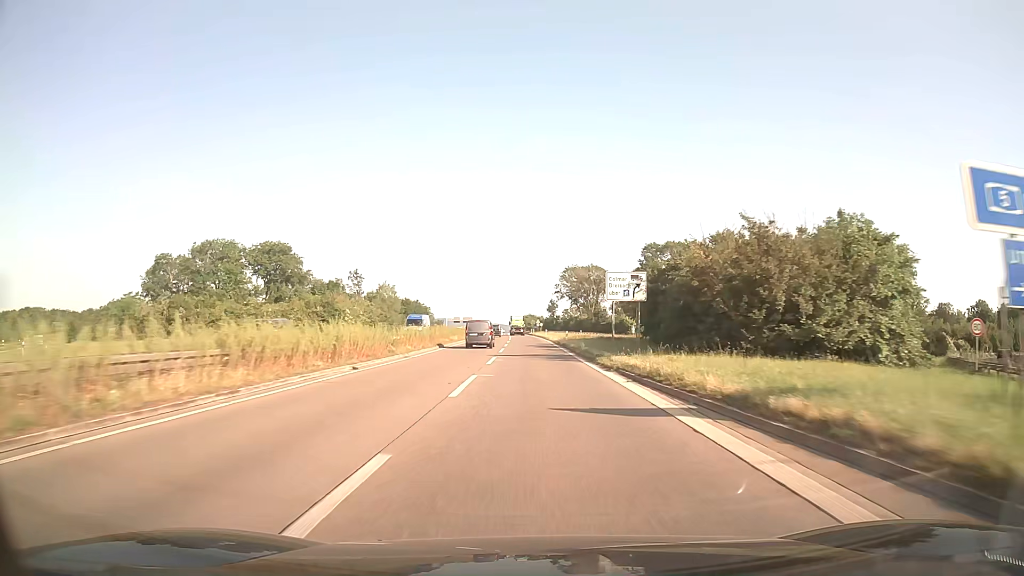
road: trunk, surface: asphalt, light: Day
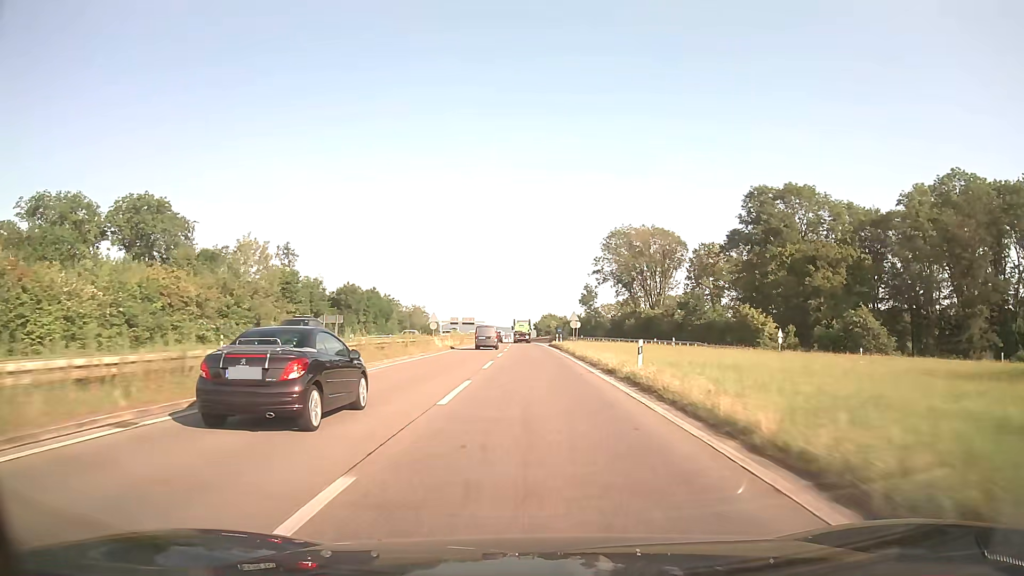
(-1.1, +73.8) m; -2°
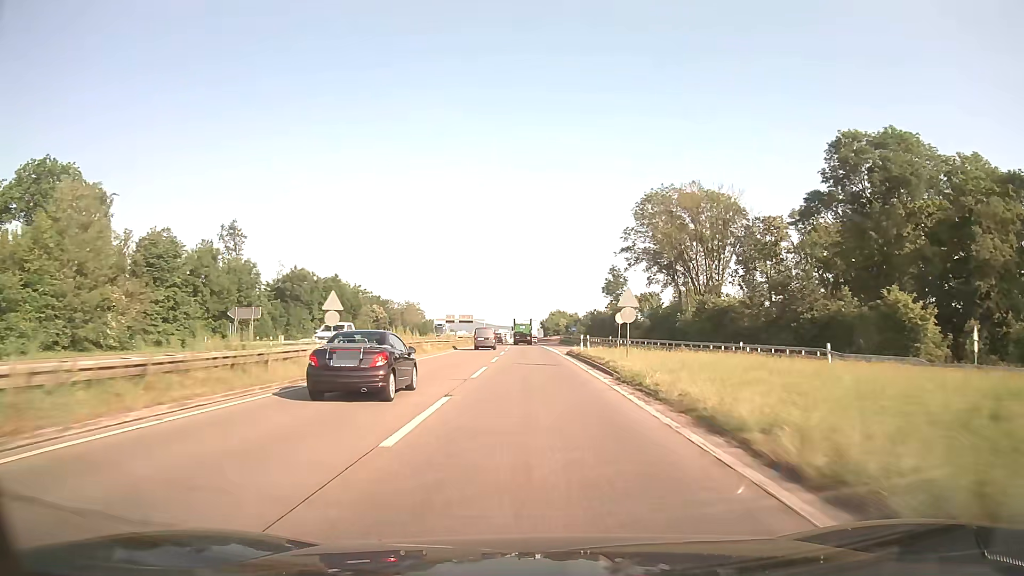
(-0.1, +29.2) m; -1°
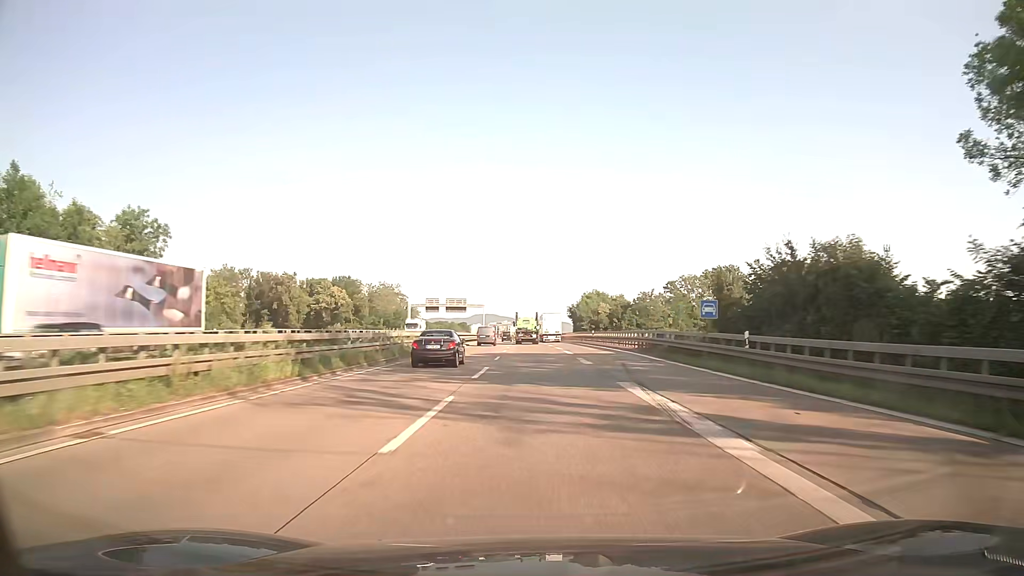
(-1.1, +72.5) m; -2°
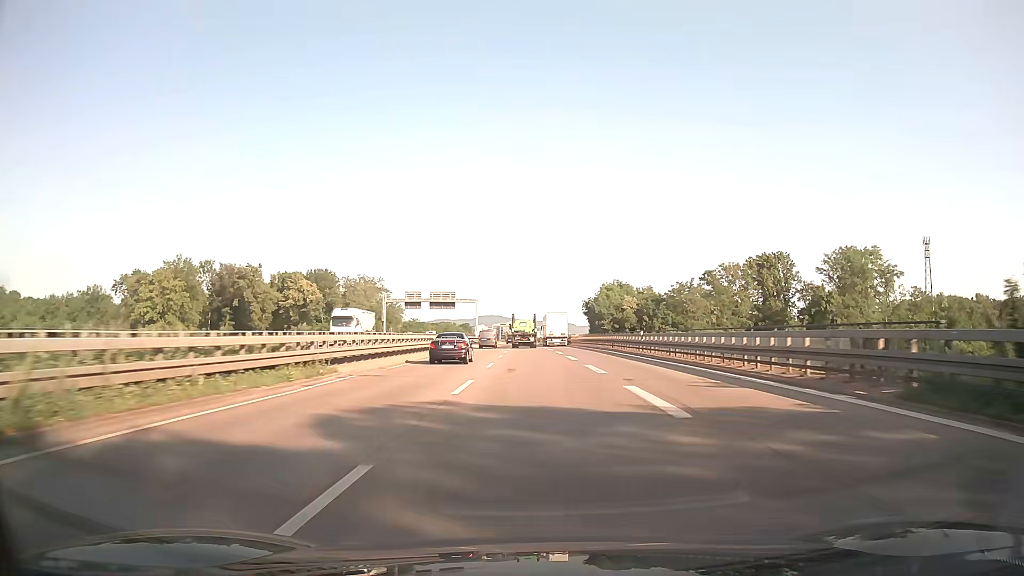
(-0.1, +28.9) m; 0°
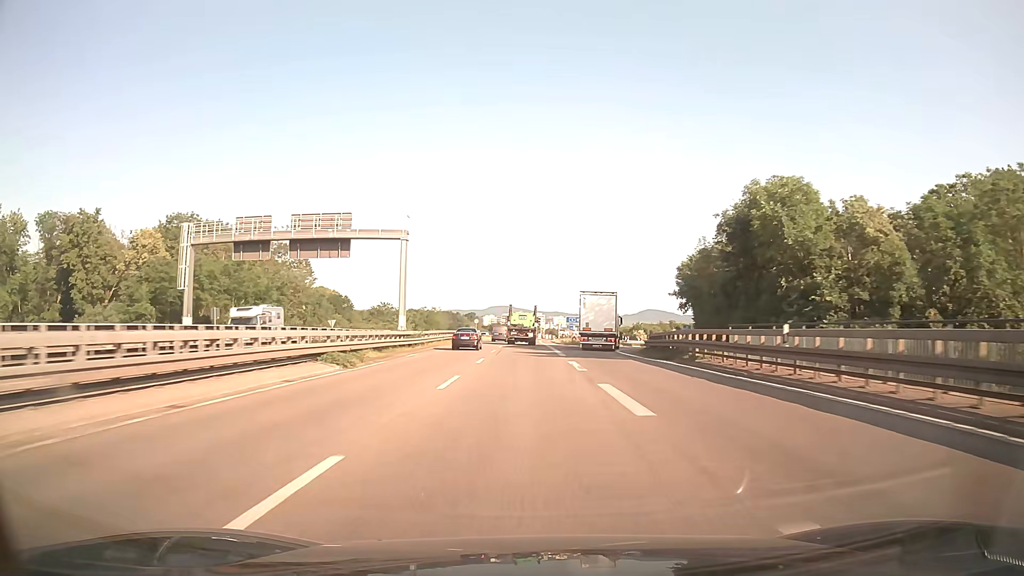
(-0.8, +72.0) m; -1°
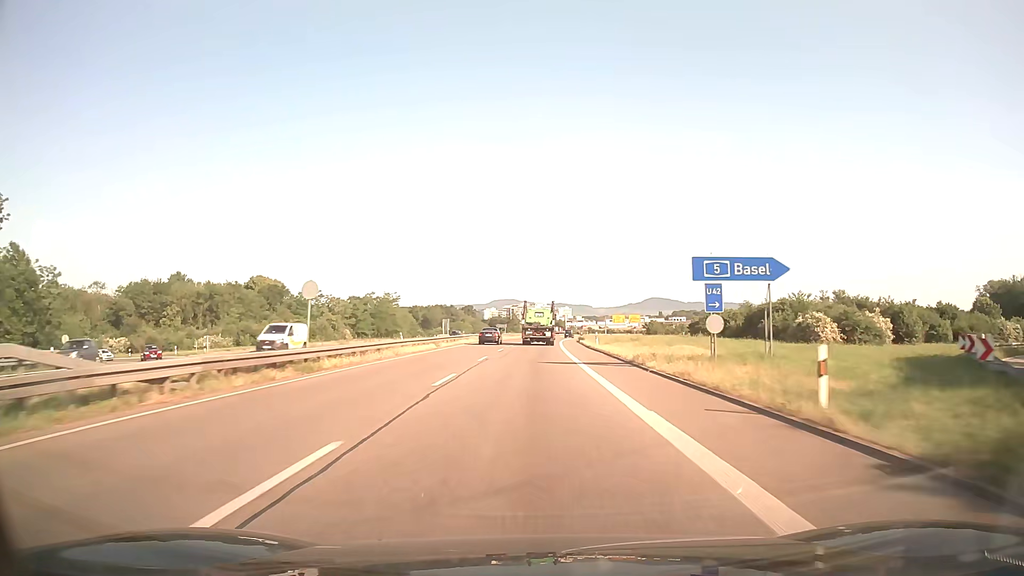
(-0.4, +71.2) m; 0°
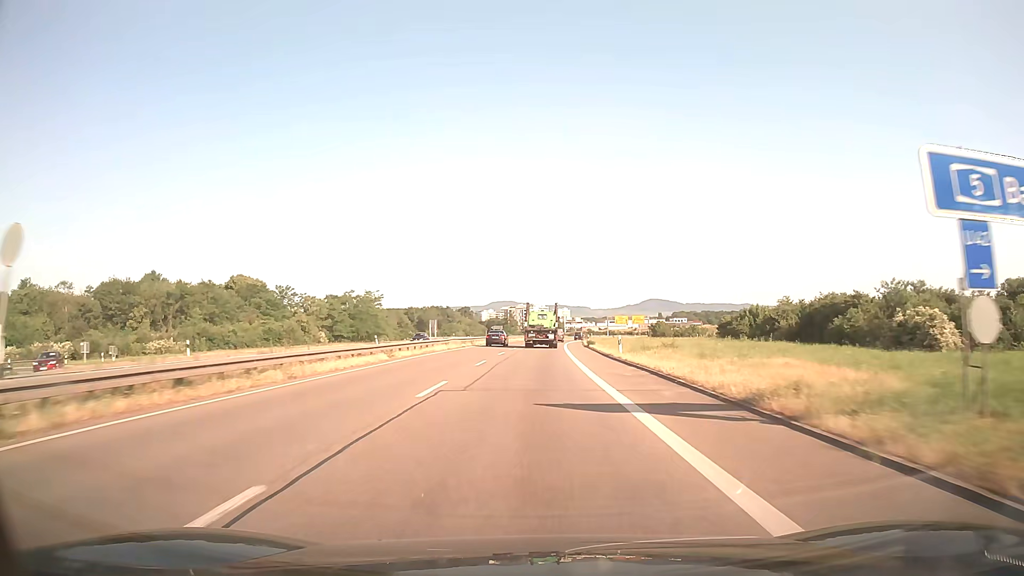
(0.0, +14.1) m; 0°
(0, +10) (0, +20) (0, +30) (0, +40) (+1, +50) (+1, +60) (+1, +70) (+2, +80) (+2, +90) (+3, +100) m
